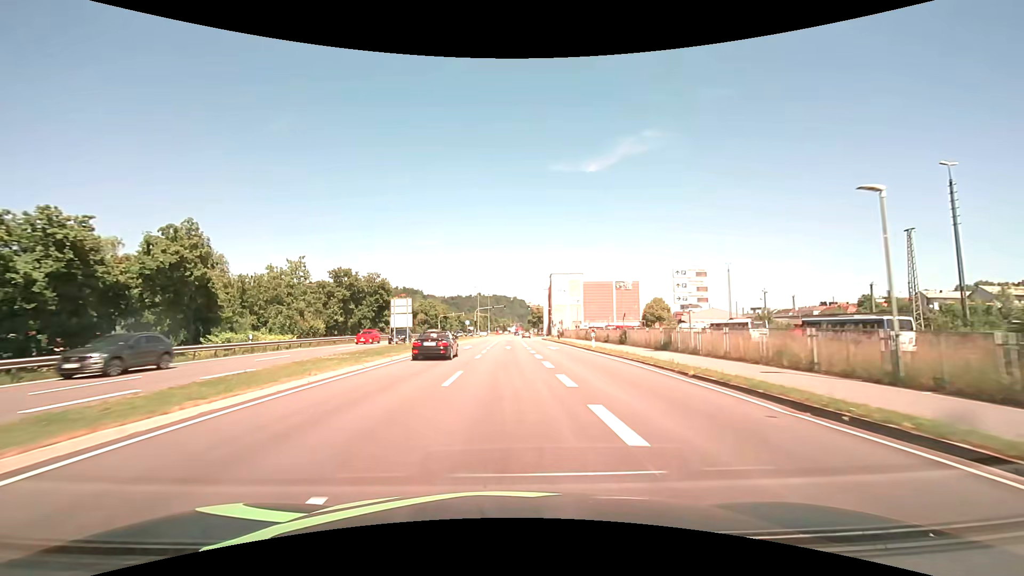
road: primary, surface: asphalt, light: Day
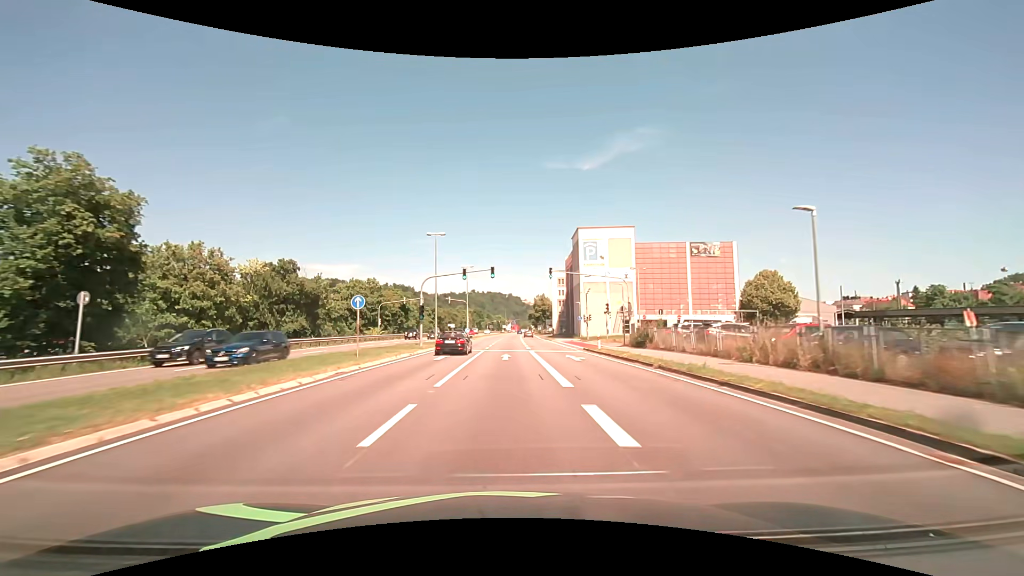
(+0.4, +54.0) m; +1°
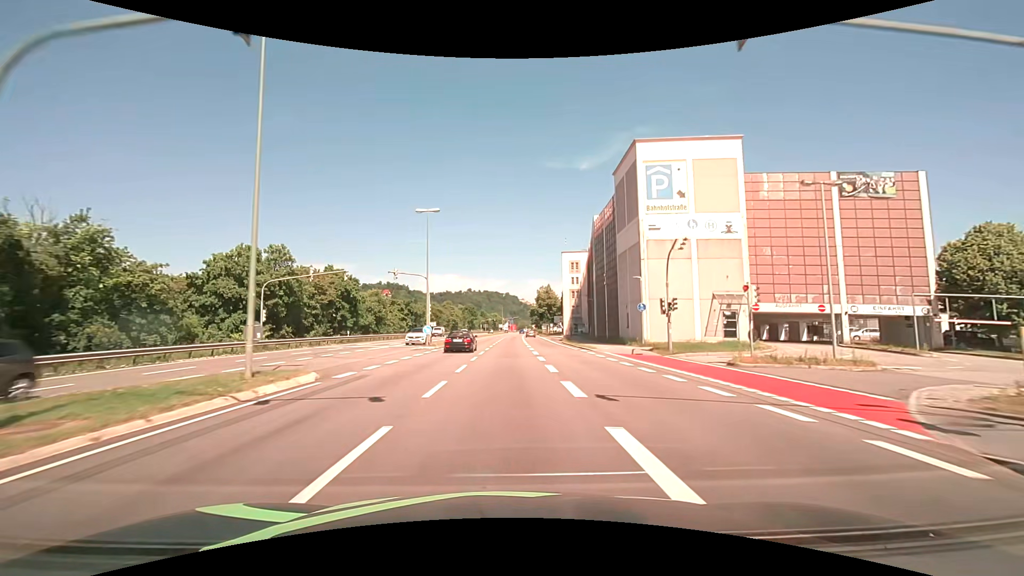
(+0.1, +32.5) m; 0°
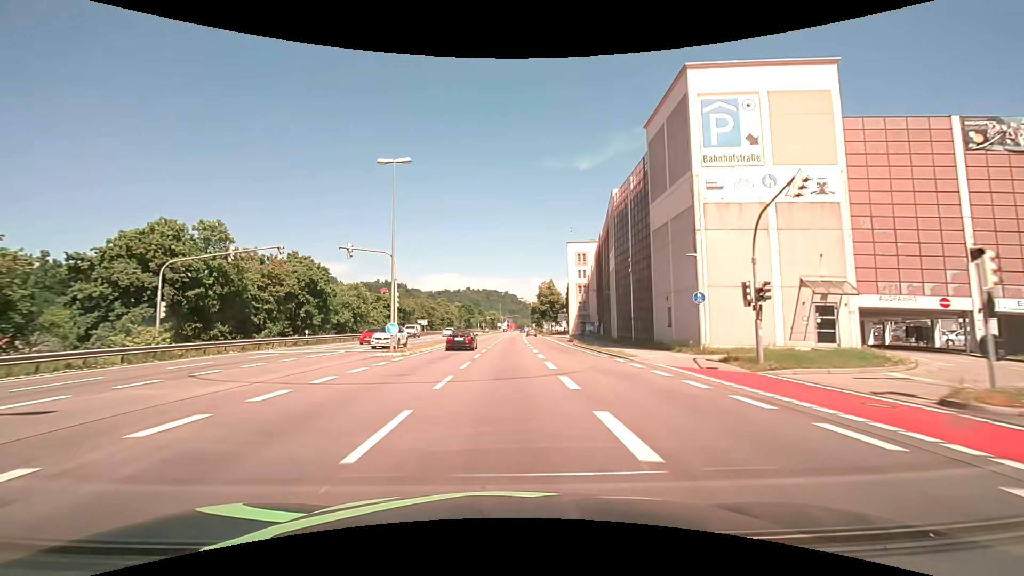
(0.0, +10.8) m; 0°
(0, +10) (0, +20) (0, +30) (0, +40) (0, +50) (+1, +60) (+1, +70) (+1, +80) (+1, +90) (+2, +100) m
